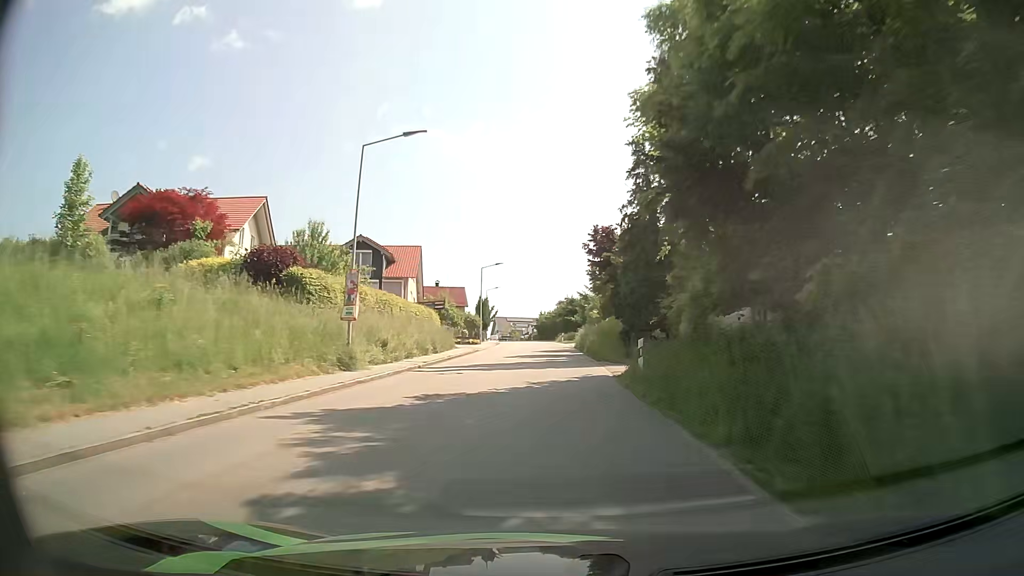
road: tertiary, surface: asphalt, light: Day
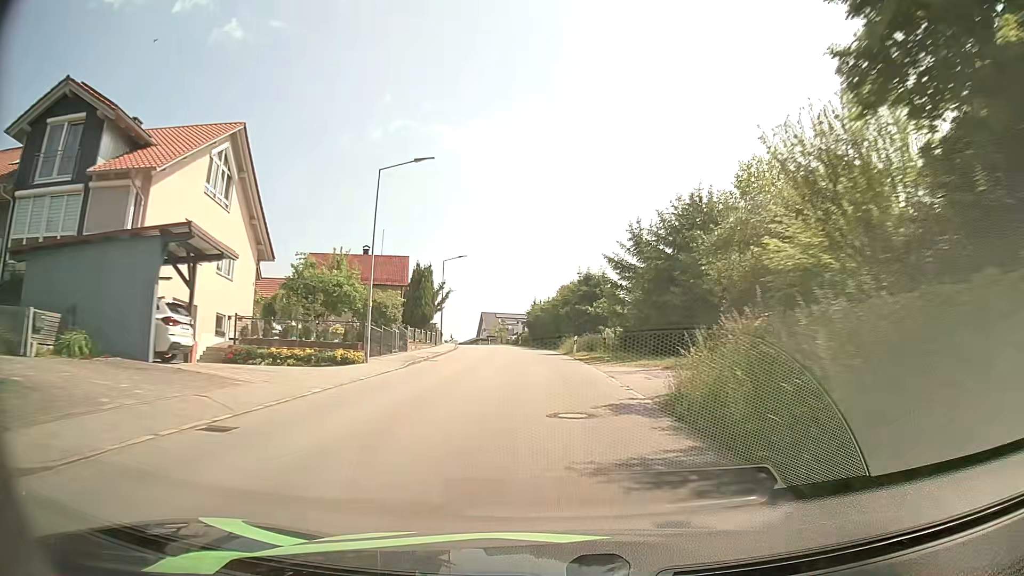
(0.0, +40.3) m; 0°
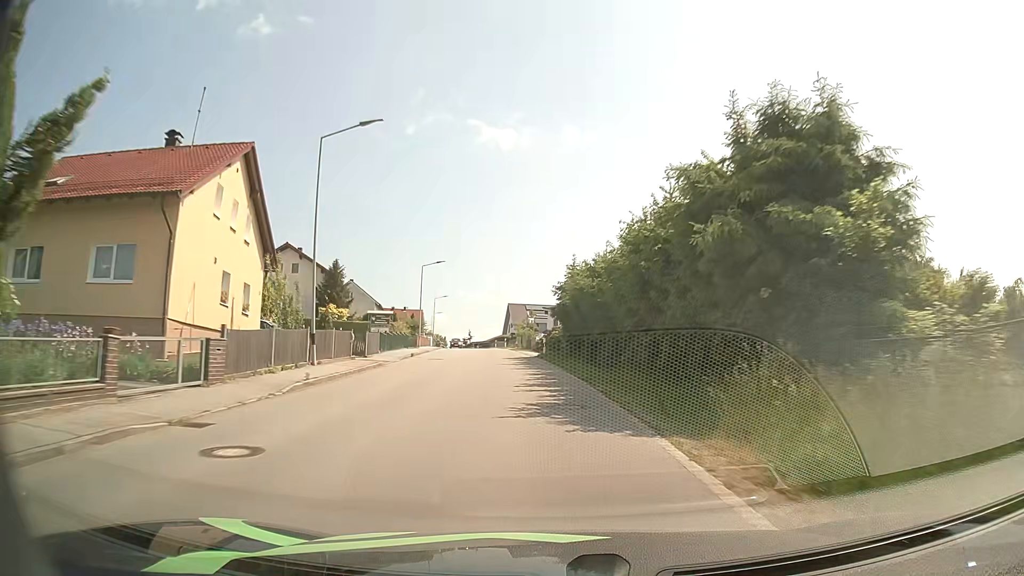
(-0.7, +39.3) m; -3°
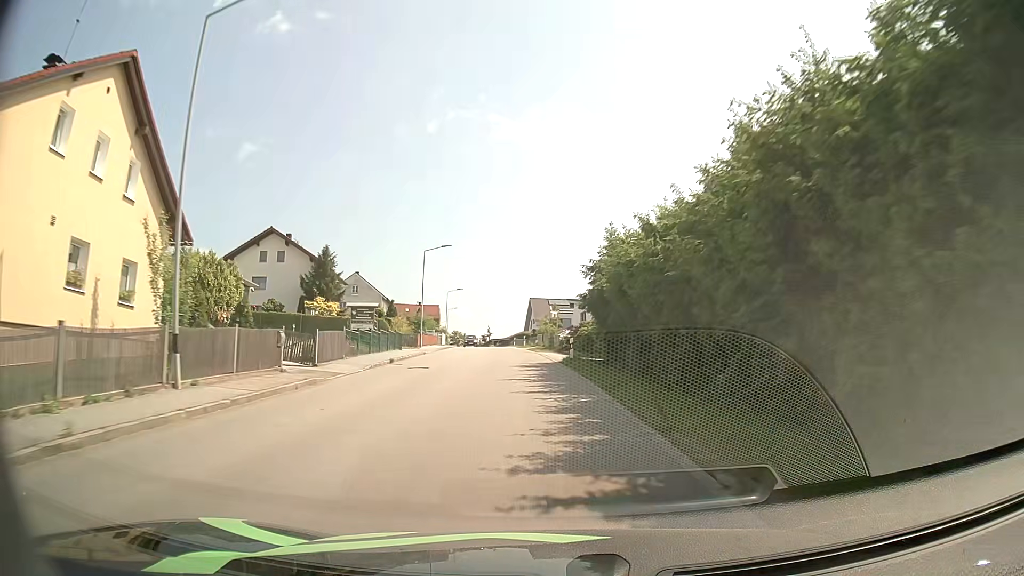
(-0.2, +9.8) m; -2°
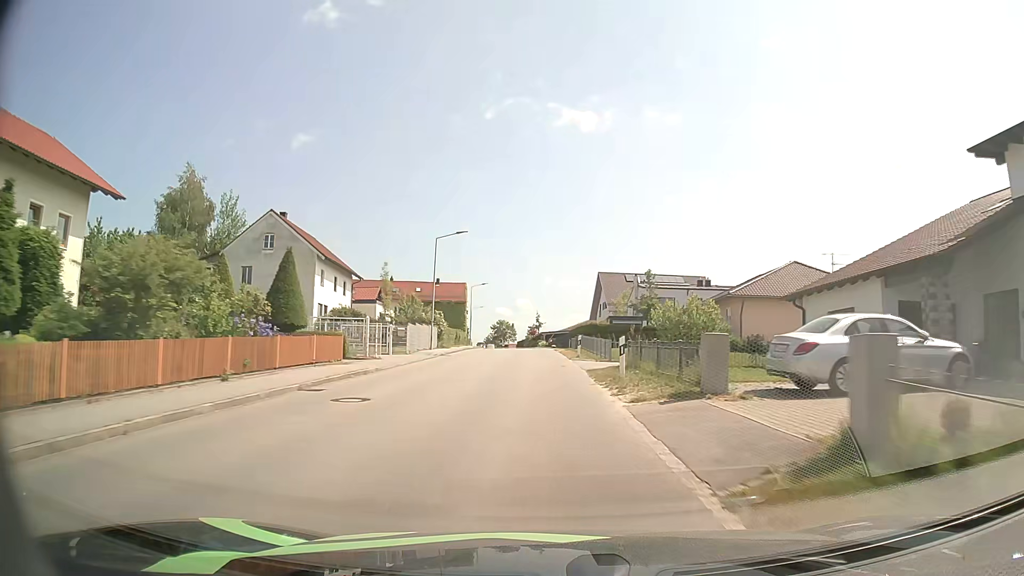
(-2.7, +48.8) m; -6°
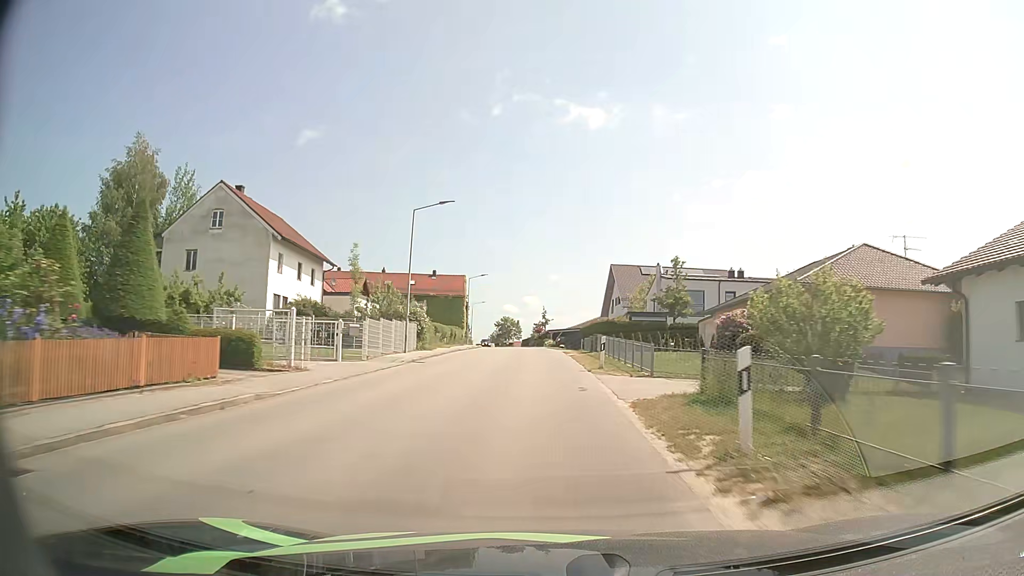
(-0.1, +9.9) m; -1°
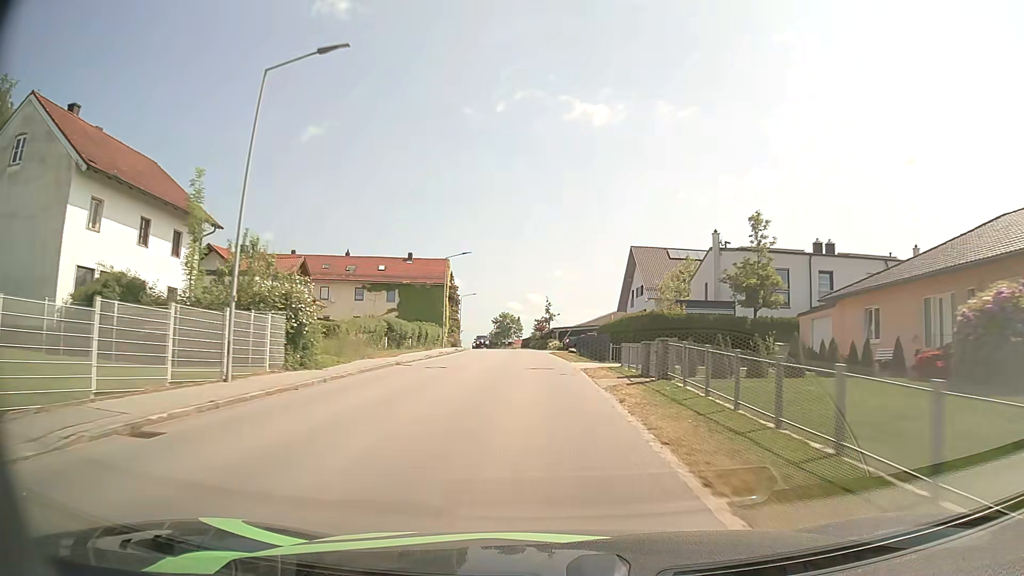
(-0.1, +19.9) m; 0°
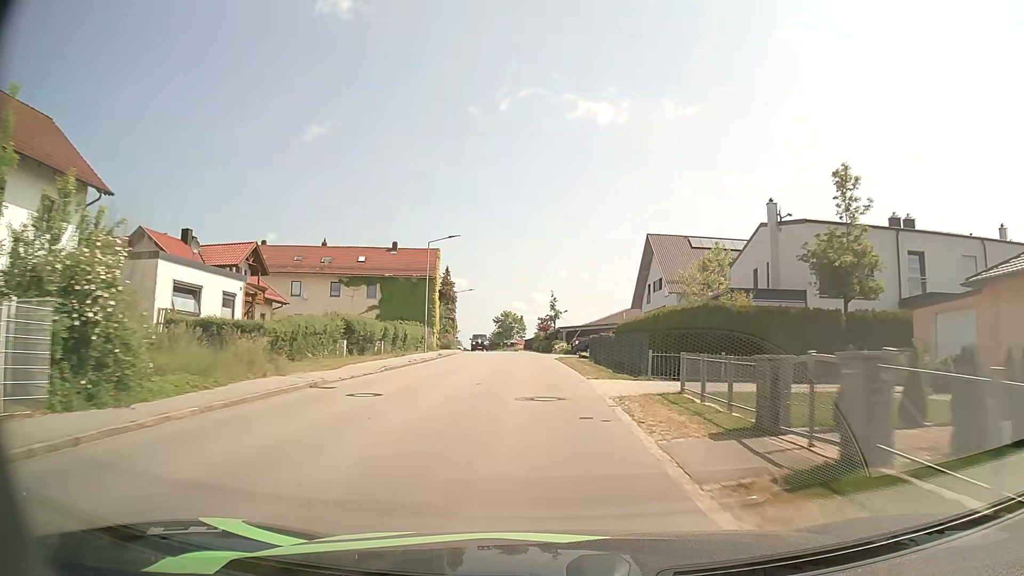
(0.0, +10.0) m; 0°
(0, +10) (0, +20) (-1, +30) (-1, +40) (-2, +50) (-3, +60) (-4, +70) (-5, +80) (-6, +90) (-7, +100) m
